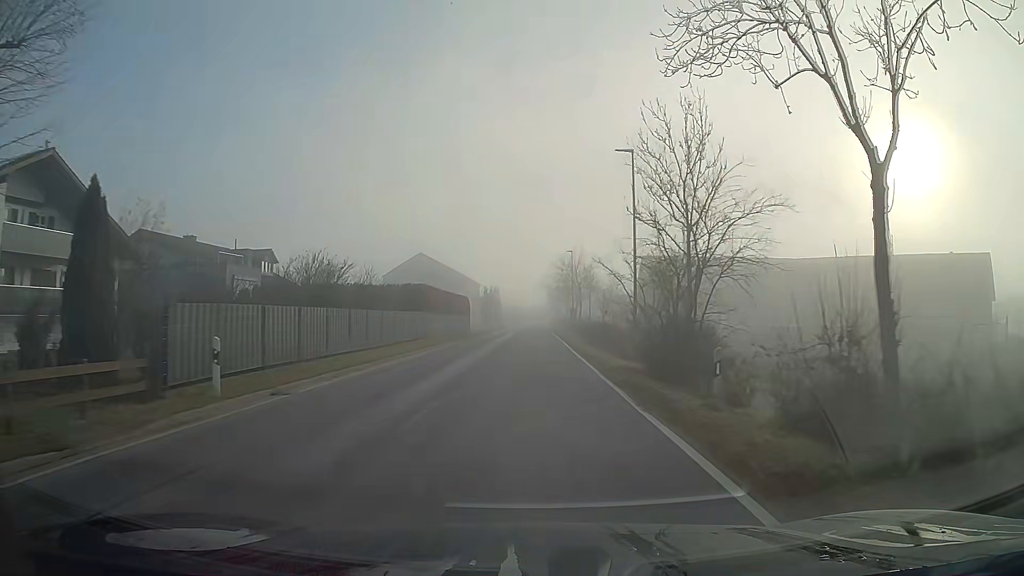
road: secondary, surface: asphalt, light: Day
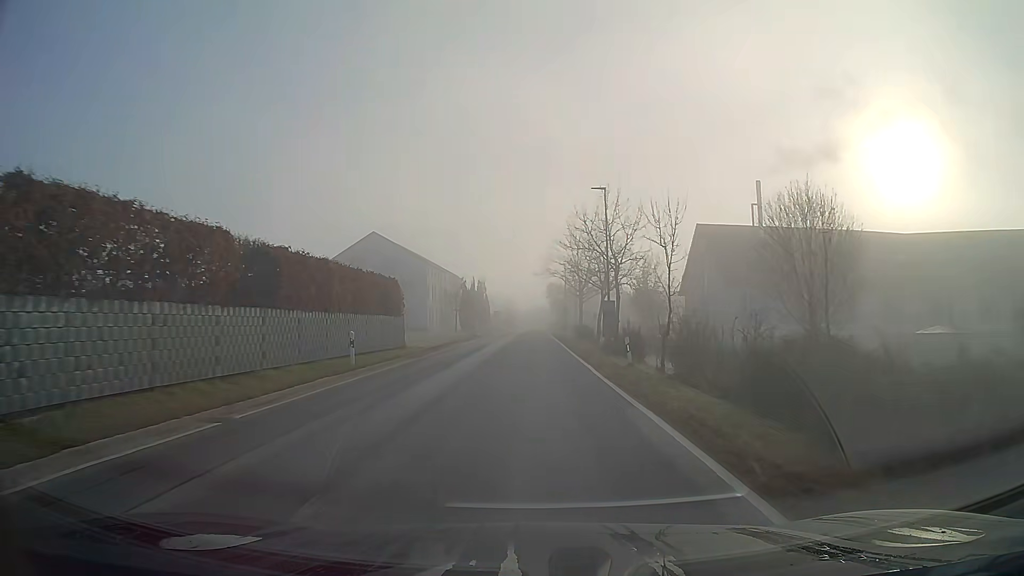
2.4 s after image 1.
(+0.1, +32.8) m; 0°
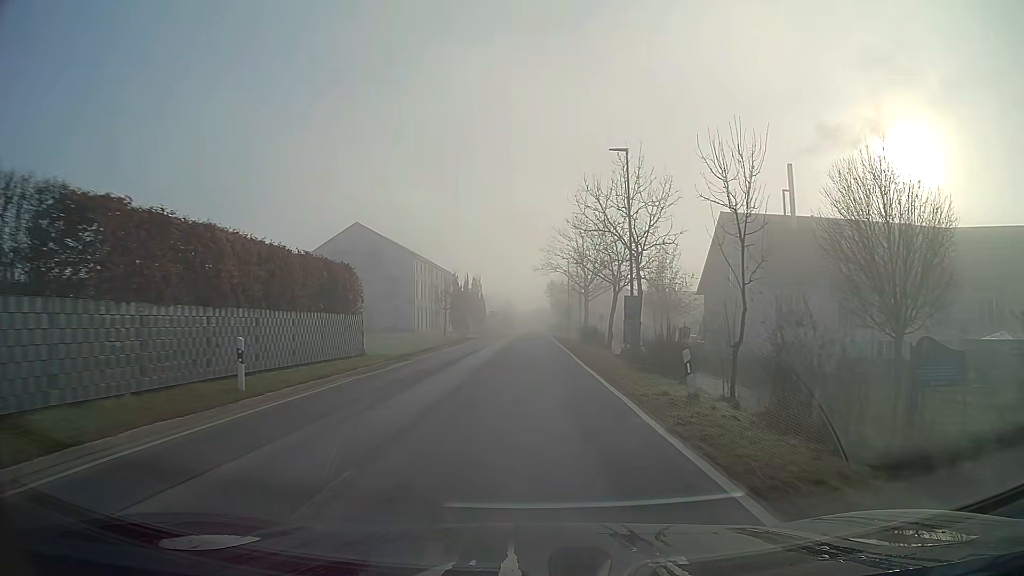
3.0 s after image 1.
(0.0, +8.0) m; 0°
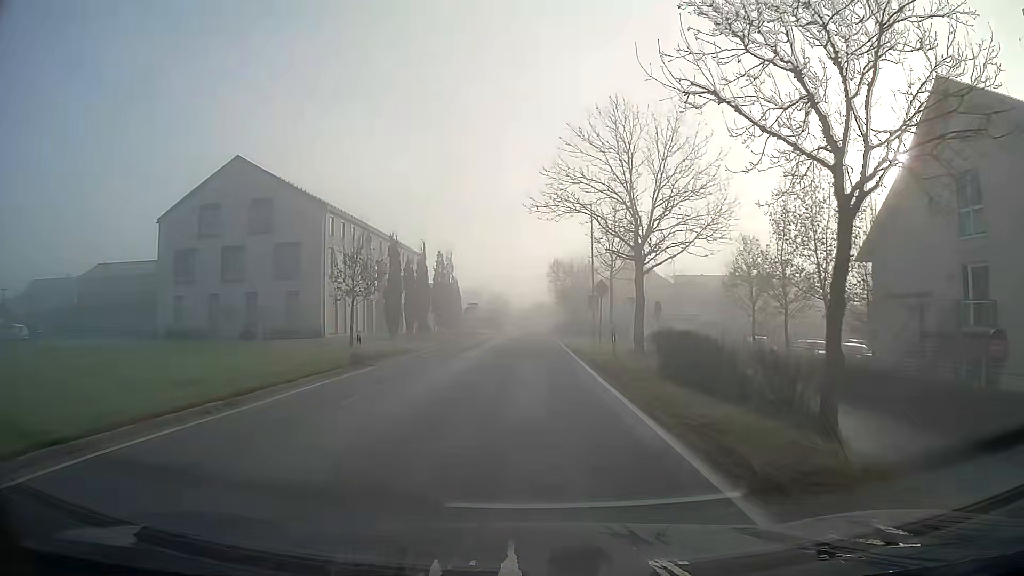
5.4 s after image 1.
(+0.1, +31.7) m; 0°
(0, +10) (0, +20) (0, +30) (0, +40) (0, +50) (0, +60) (0, +70) (0, +80) (0, +90) (+1, +100) m
